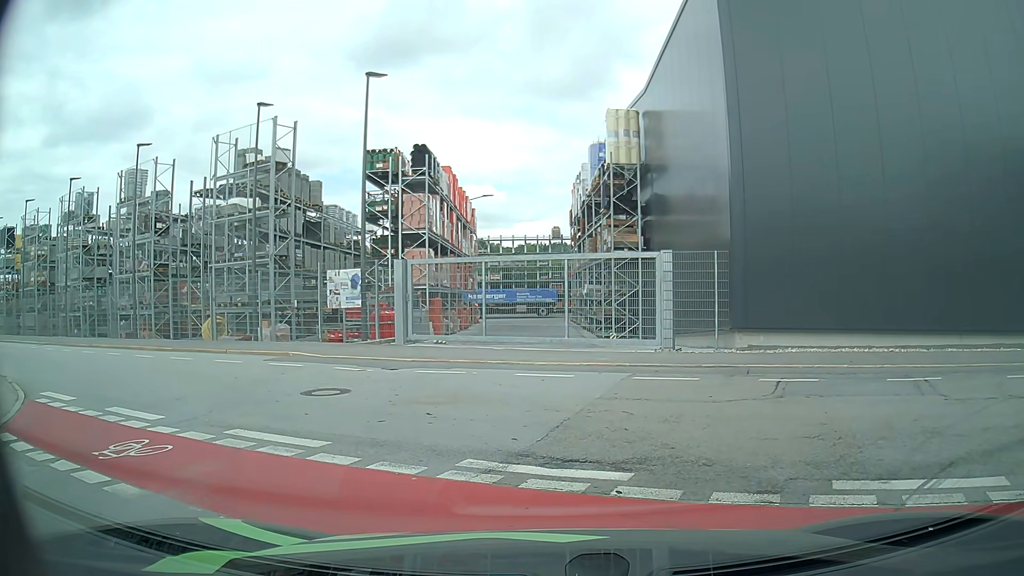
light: Day
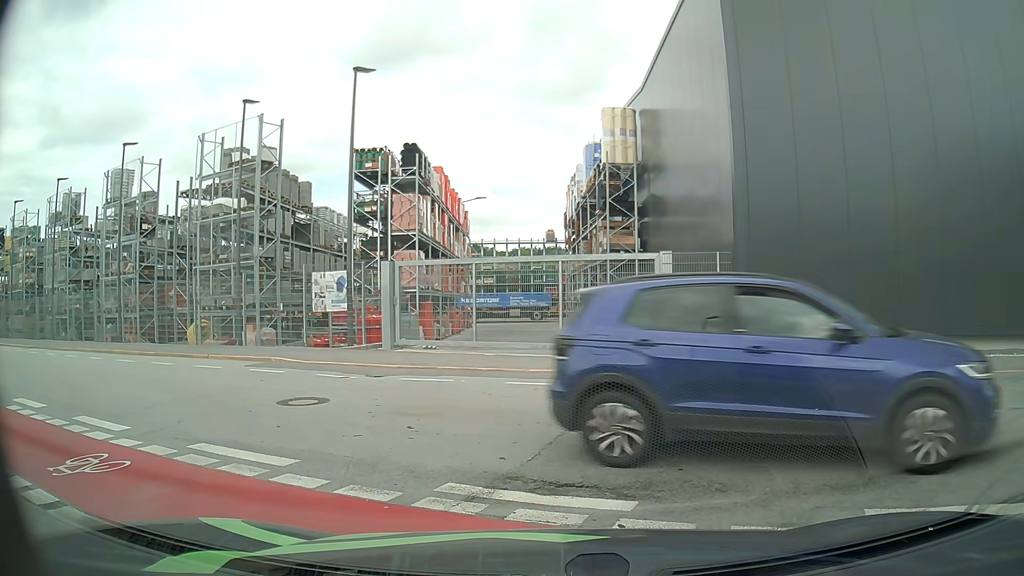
(0.0, +0.8) m; 0°
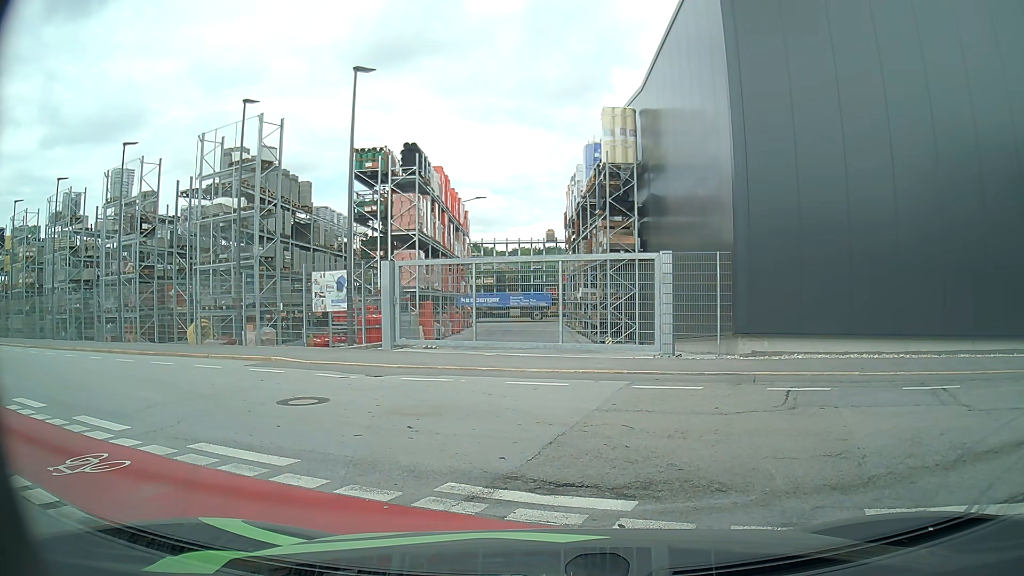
(0.0, 0.0) m; 0°
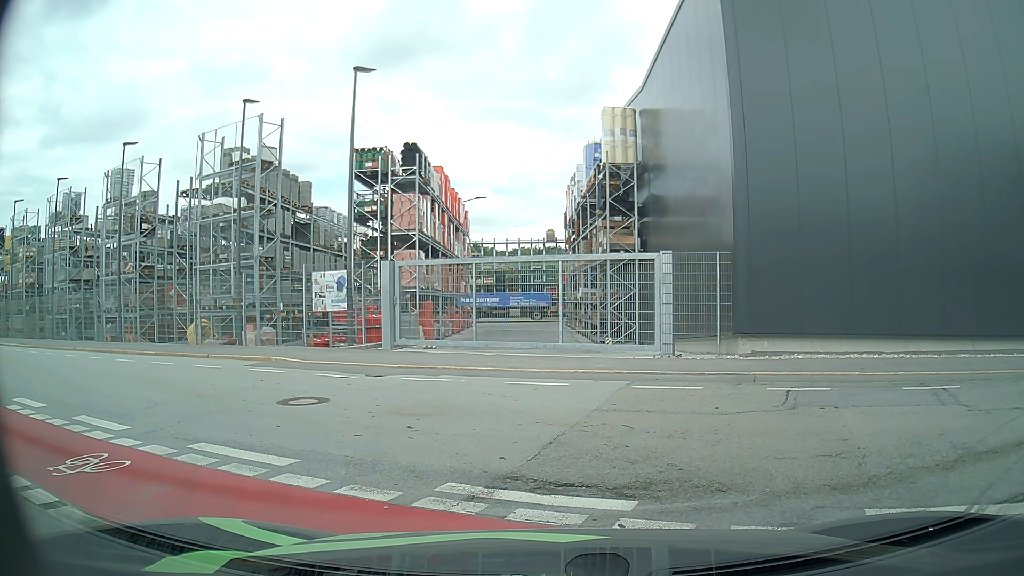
(0.0, 0.0) m; 0°
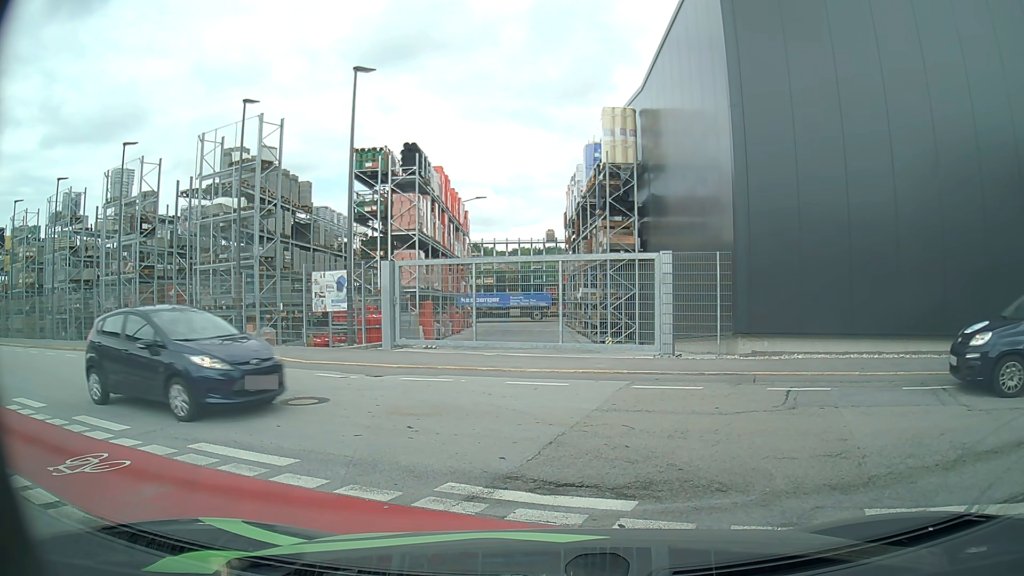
(0.0, 0.0) m; 0°
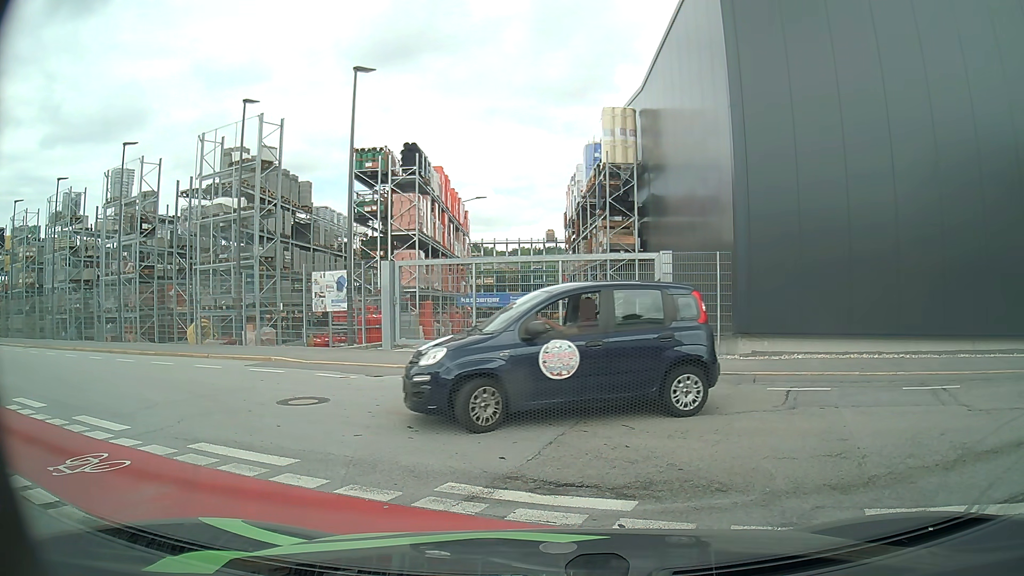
(0.0, 0.0) m; 0°
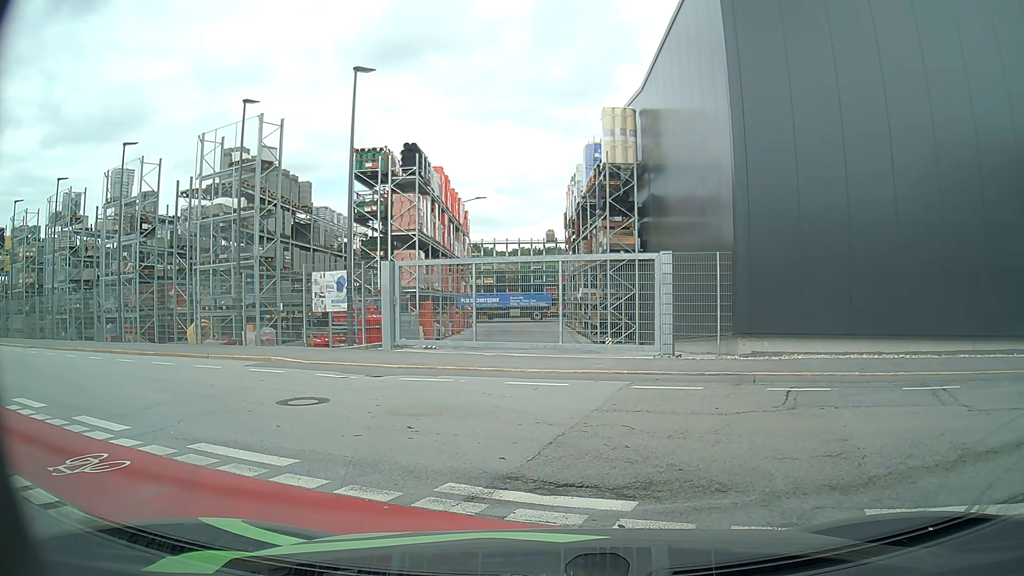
(0.0, 0.0) m; 0°
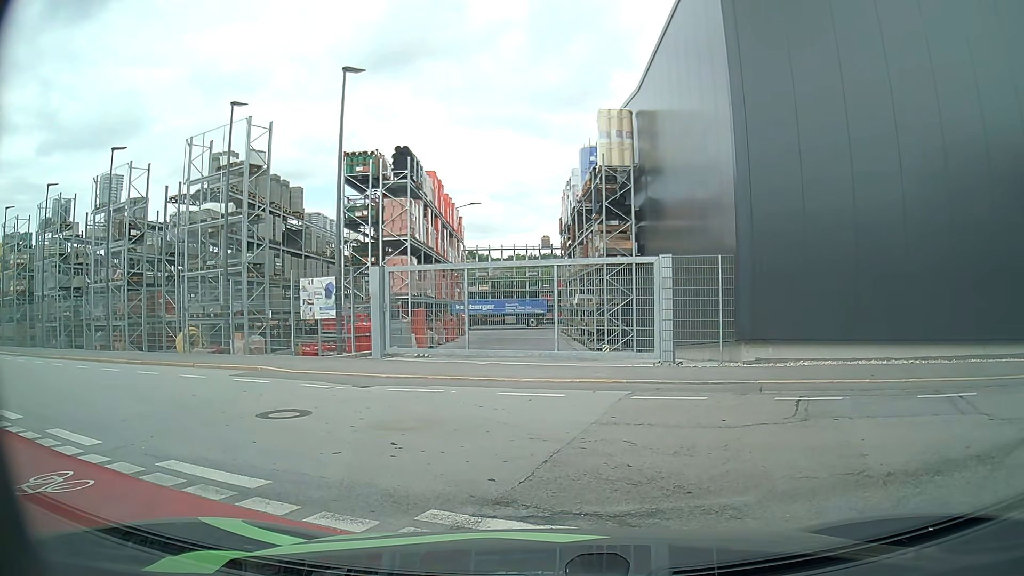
(0.0, +0.6) m; 0°
